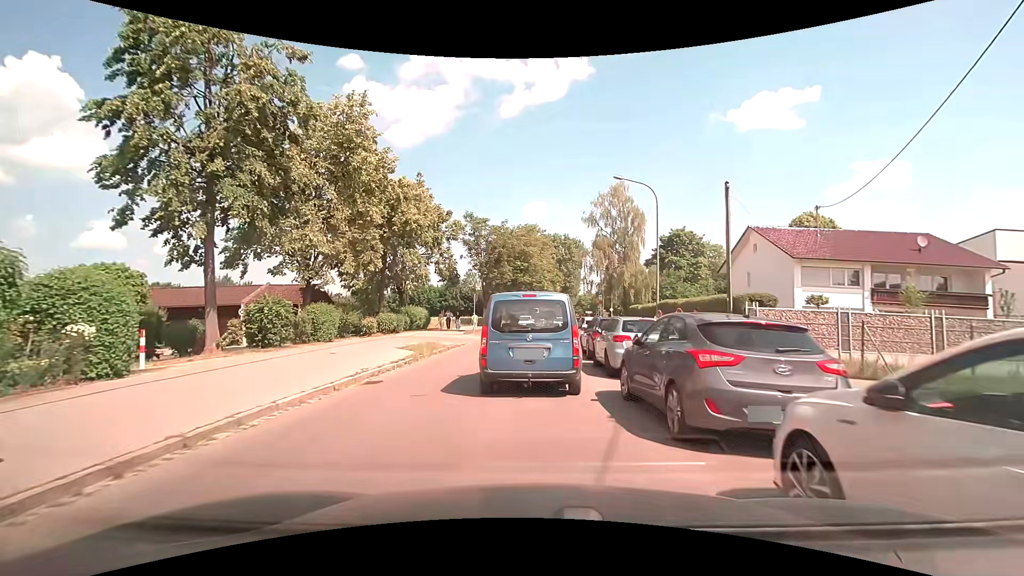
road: tertiary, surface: asphalt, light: Day
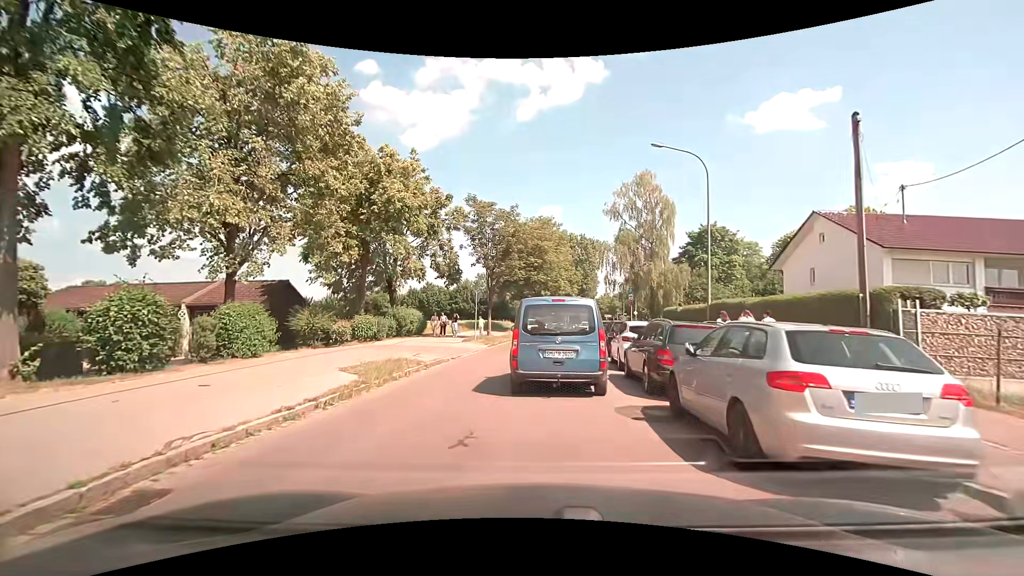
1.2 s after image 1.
(-0.1, +6.9) m; -2°
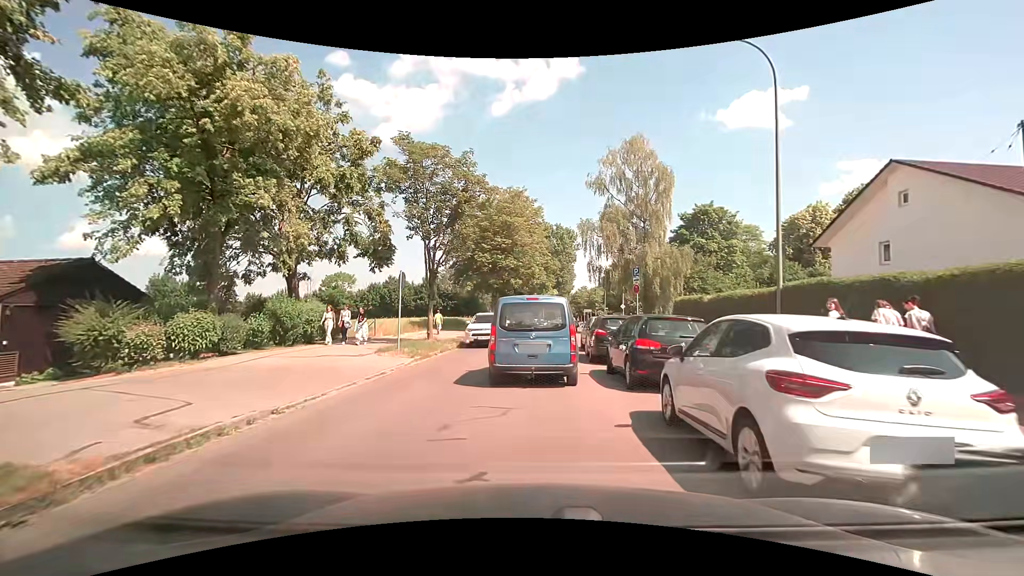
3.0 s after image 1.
(+0.5, +10.5) m; +4°
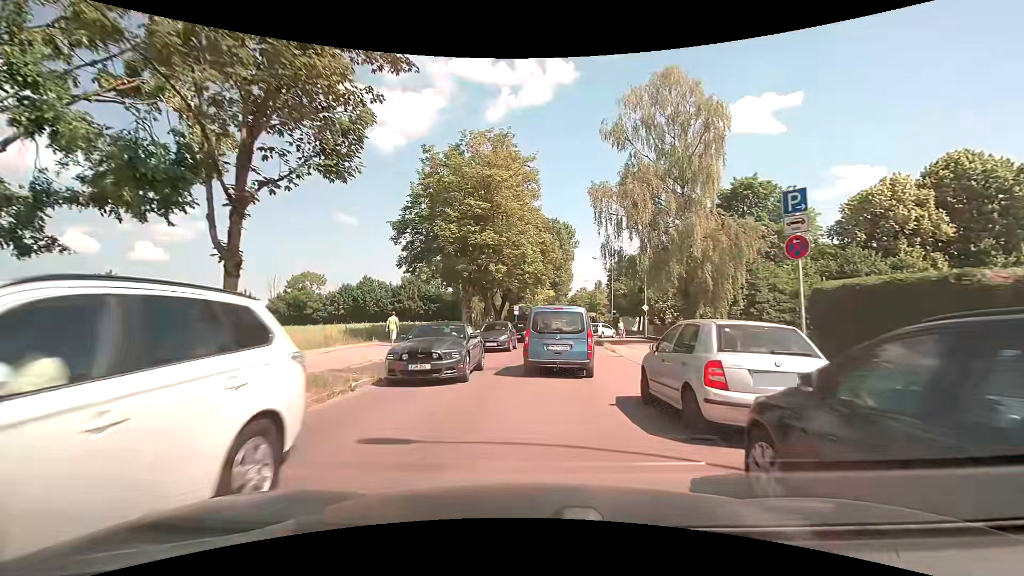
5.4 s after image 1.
(0.0, +14.7) m; 0°
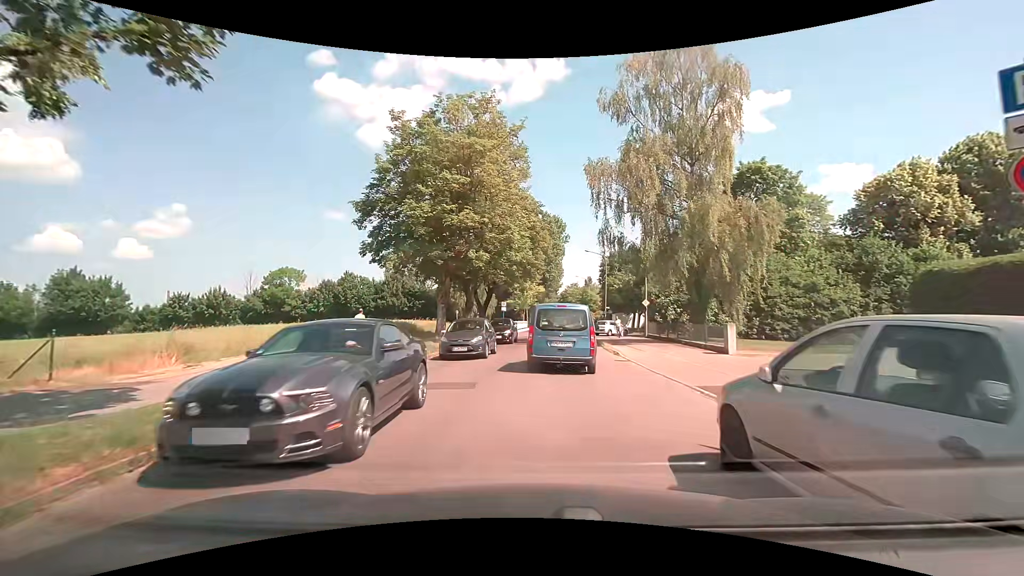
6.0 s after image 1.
(0.0, +4.3) m; +2°
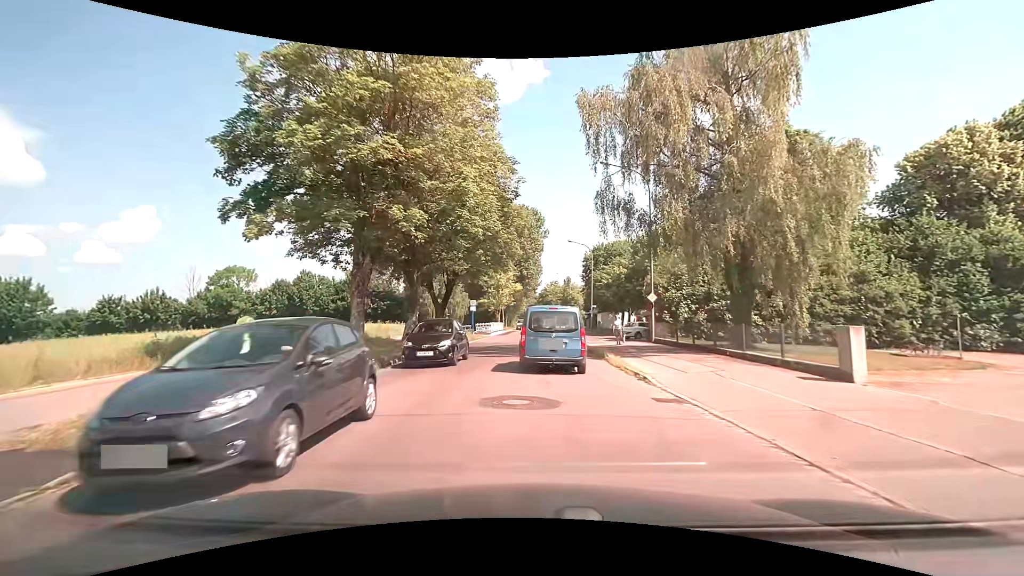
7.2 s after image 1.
(+0.1, +9.2) m; +2°
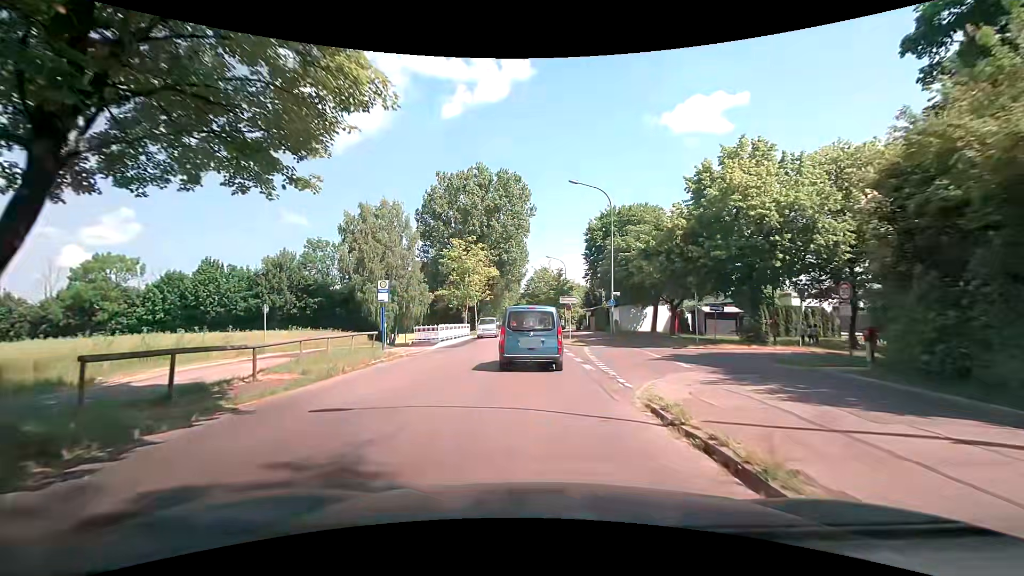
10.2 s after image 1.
(+0.2, +24.8) m; +1°
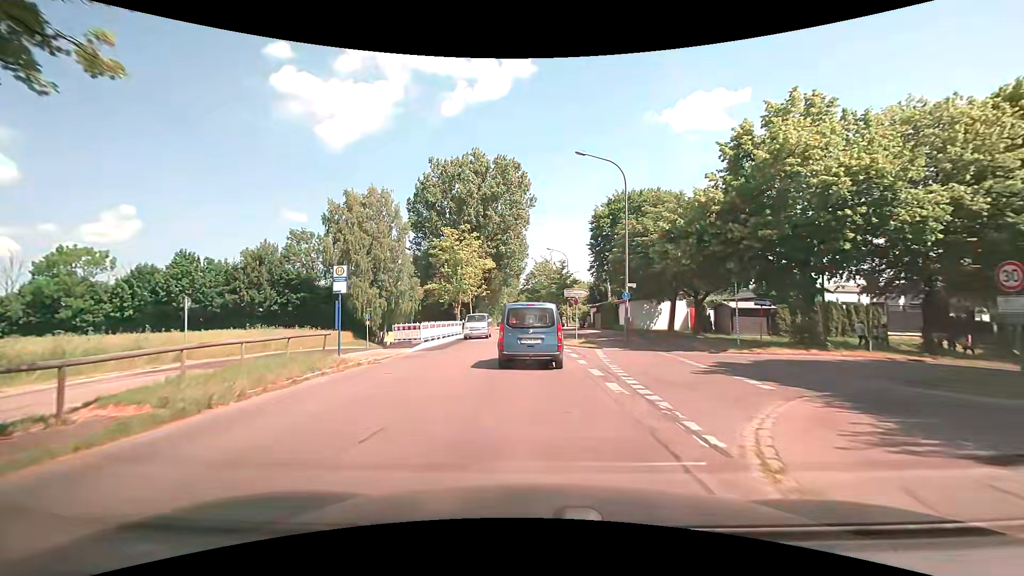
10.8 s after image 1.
(0.0, +5.3) m; 0°
